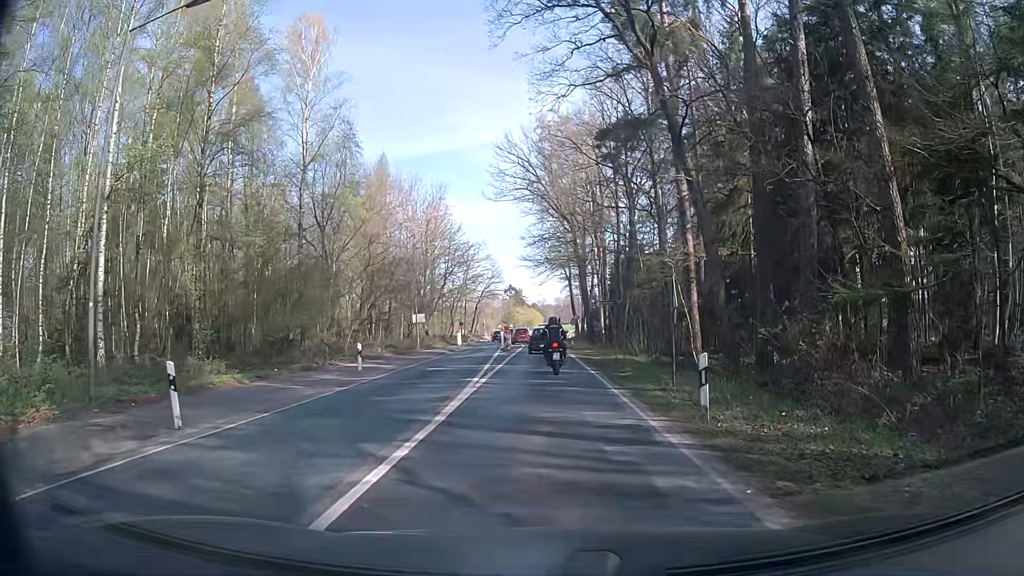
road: secondary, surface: asphalt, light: Day
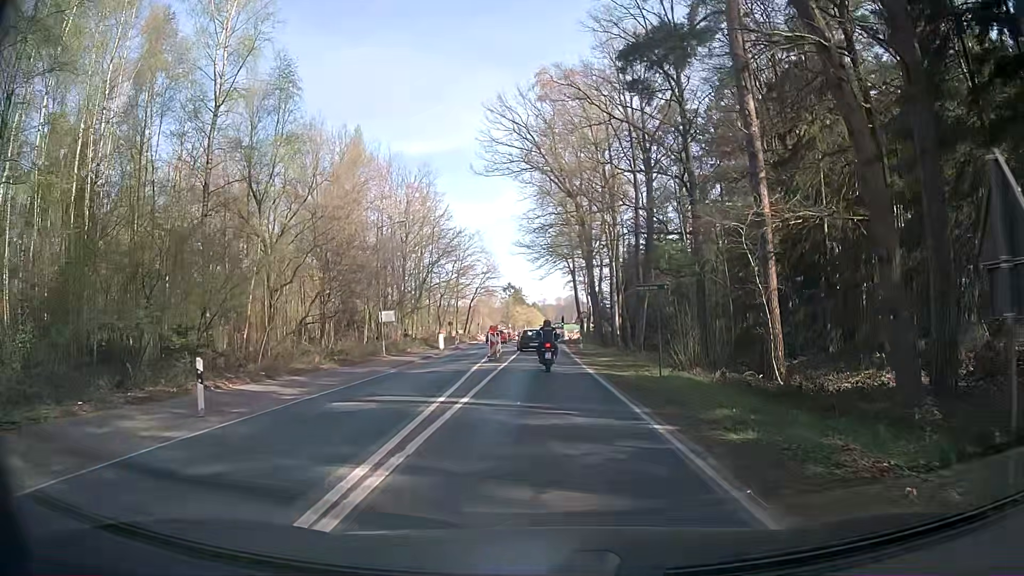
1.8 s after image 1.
(-0.1, +11.7) m; 0°
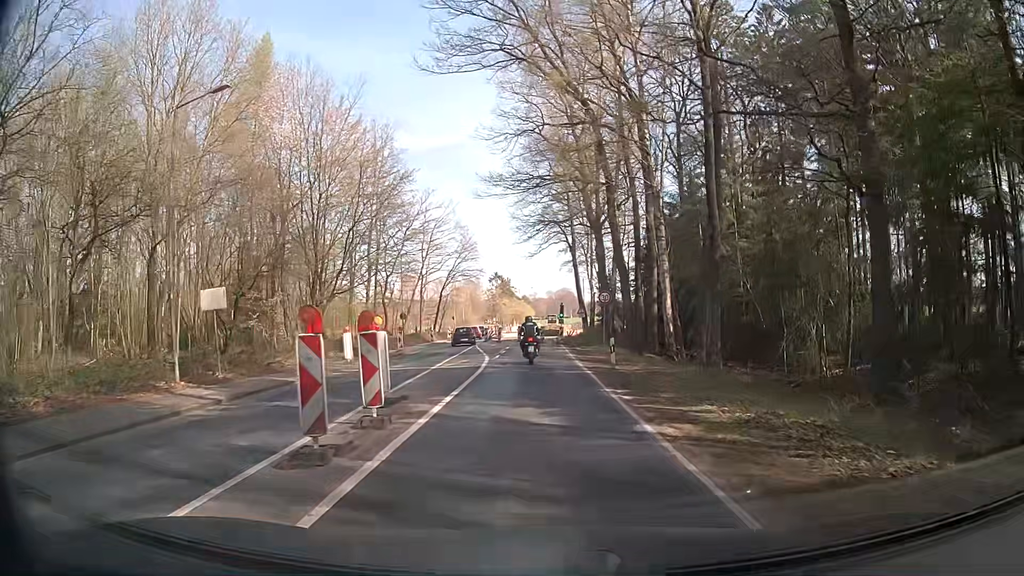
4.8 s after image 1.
(-0.3, +23.2) m; +1°
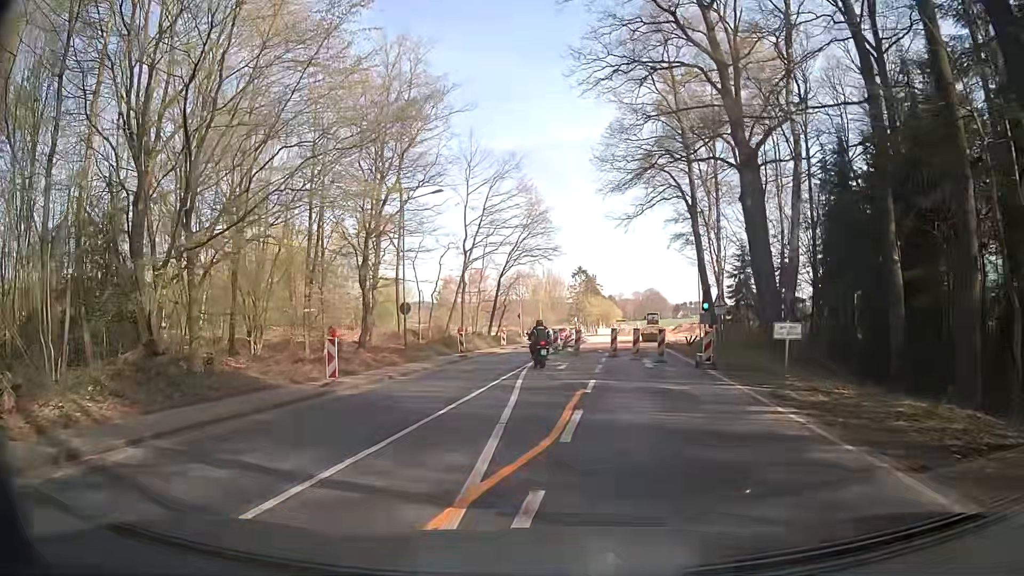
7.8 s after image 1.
(-1.7, +25.3) m; -8°
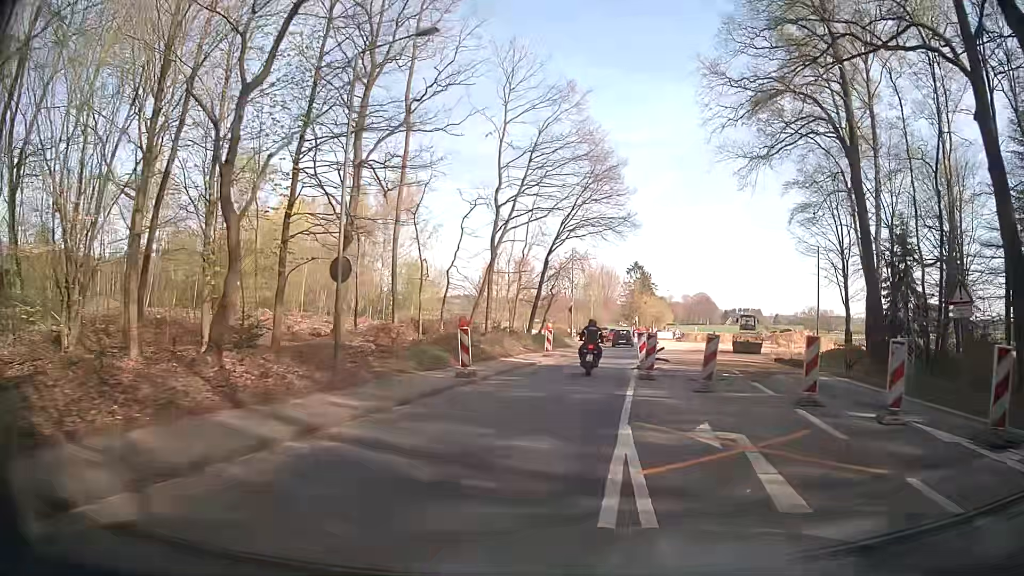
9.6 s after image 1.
(-0.8, +17.8) m; -4°
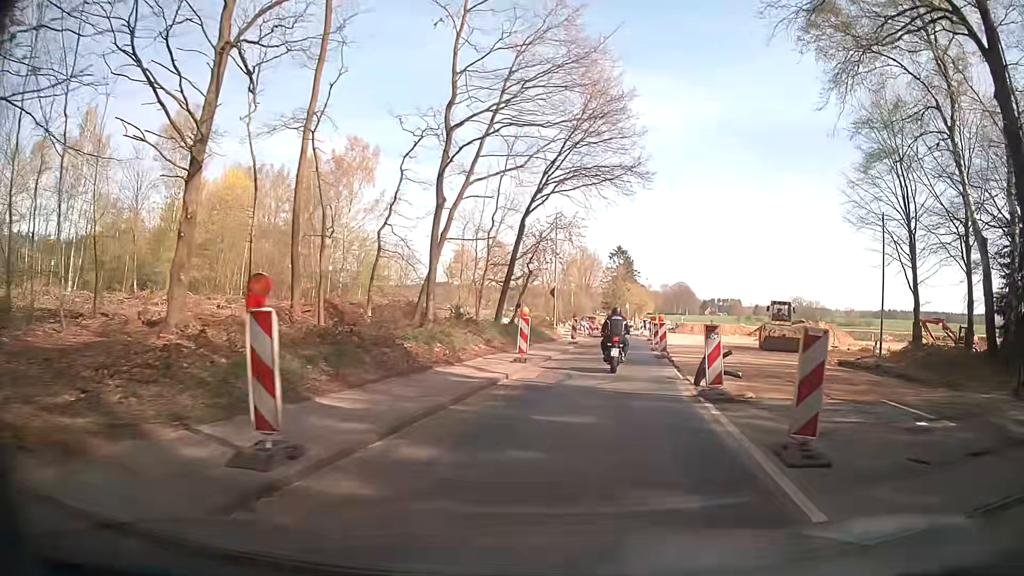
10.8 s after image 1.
(+0.1, +11.8) m; +1°
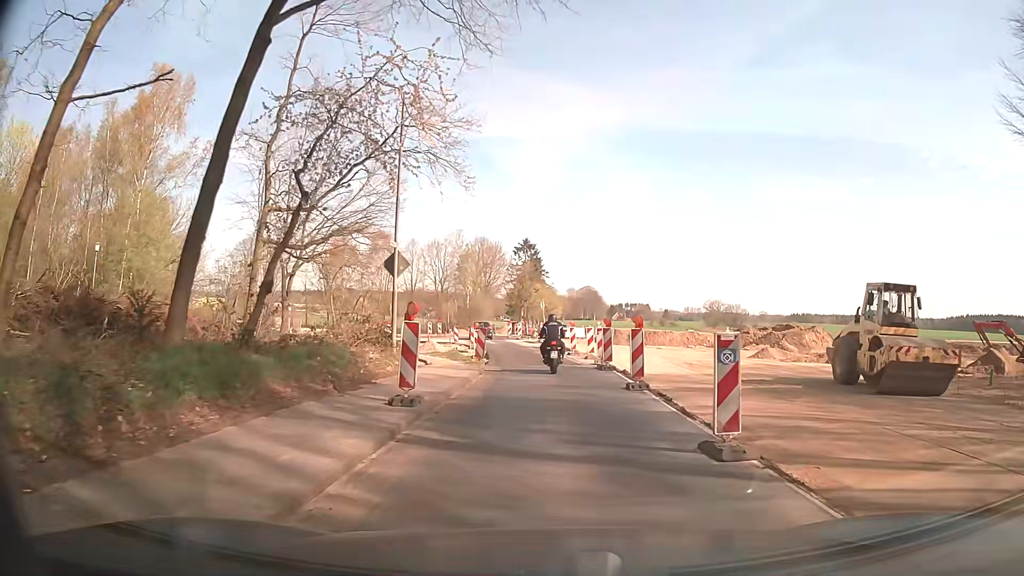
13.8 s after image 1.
(+2.1, +23.1) m; +9°
(0, +10) (0, +20) (-1, +30) (-2, +40) (-4, +50) (-5, +60) (-4, +70) (0, +79) (+3, +88) (+4, +98) m
